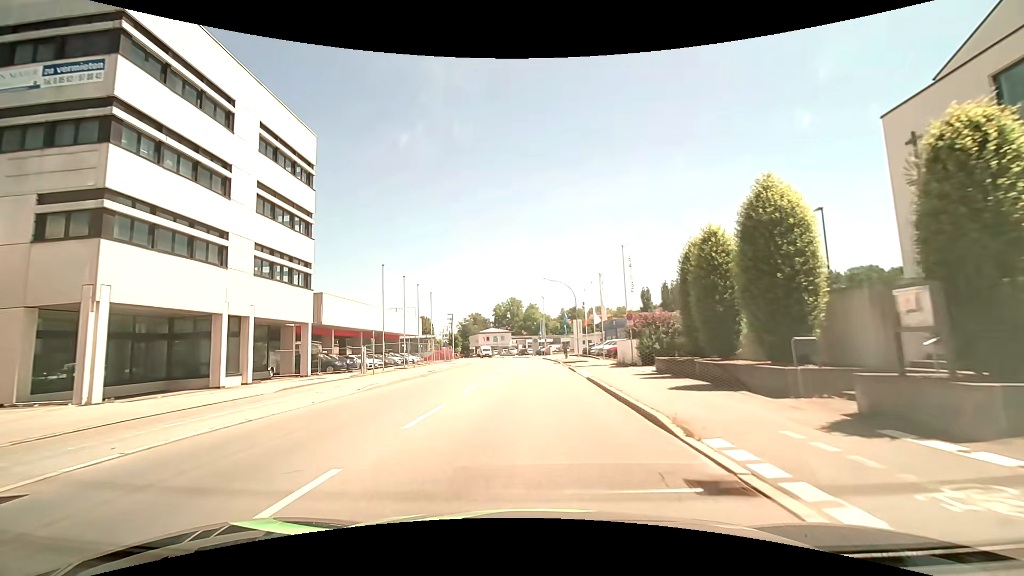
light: Day
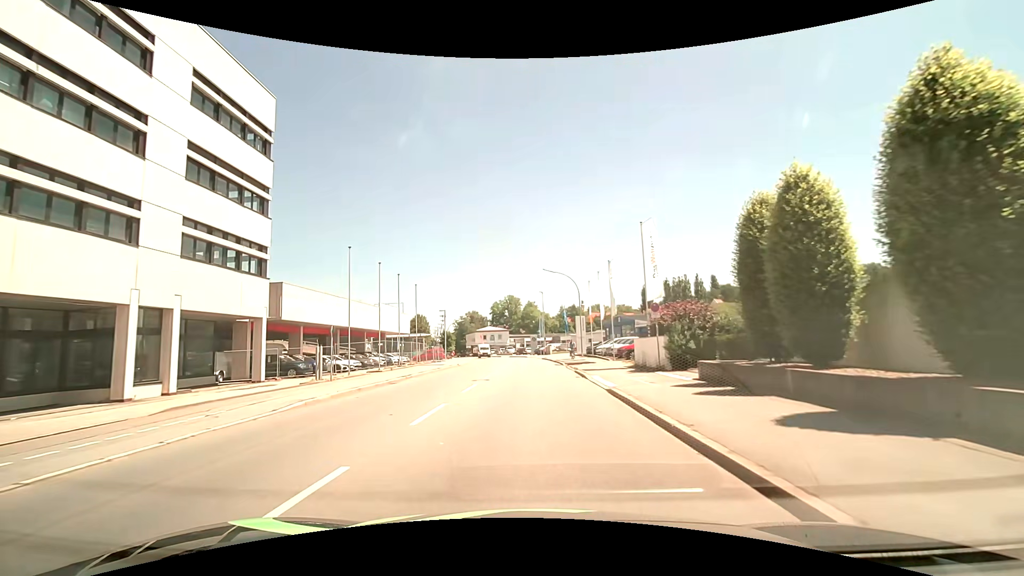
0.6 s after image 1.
(0.0, +6.0) m; 0°
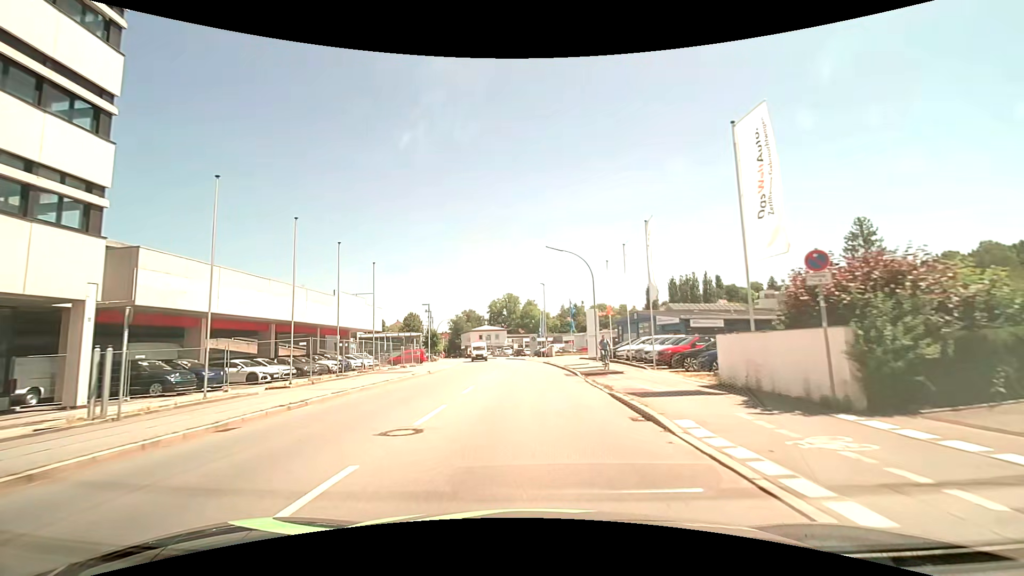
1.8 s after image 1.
(0.0, +12.1) m; 0°
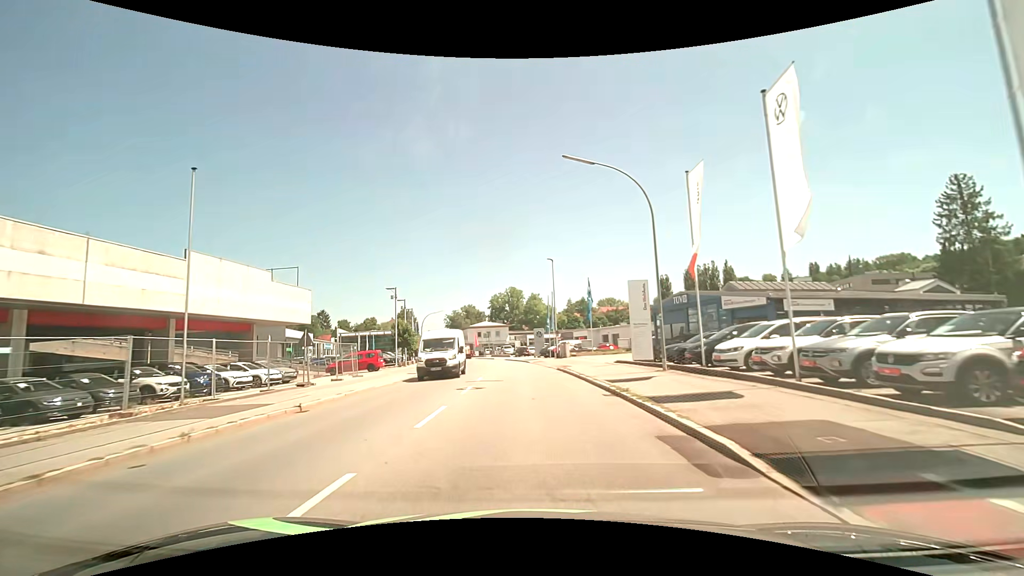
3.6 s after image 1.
(-0.2, +18.5) m; 0°
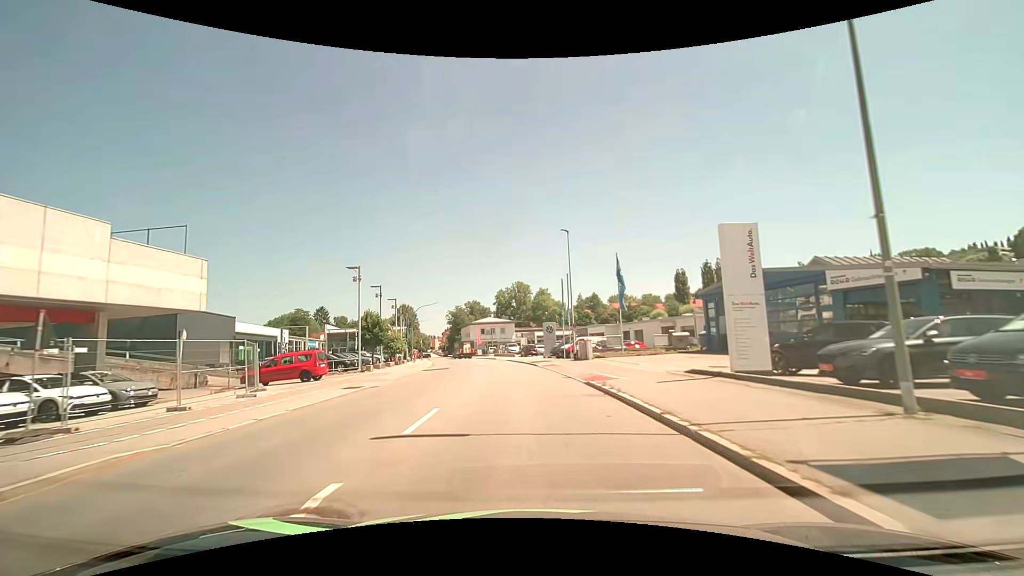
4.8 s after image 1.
(-0.2, +12.6) m; -1°
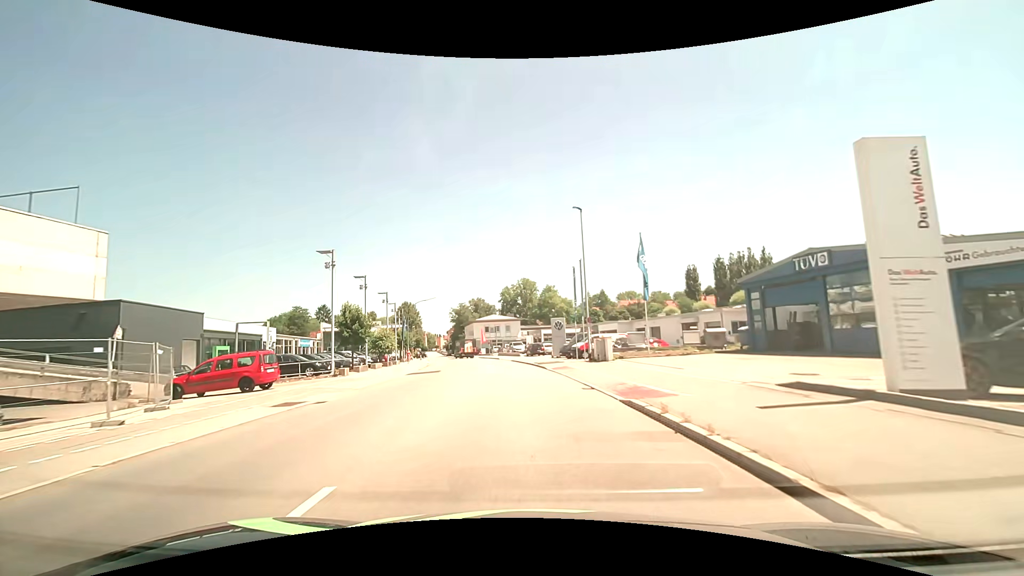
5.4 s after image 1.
(0.0, +6.1) m; -1°
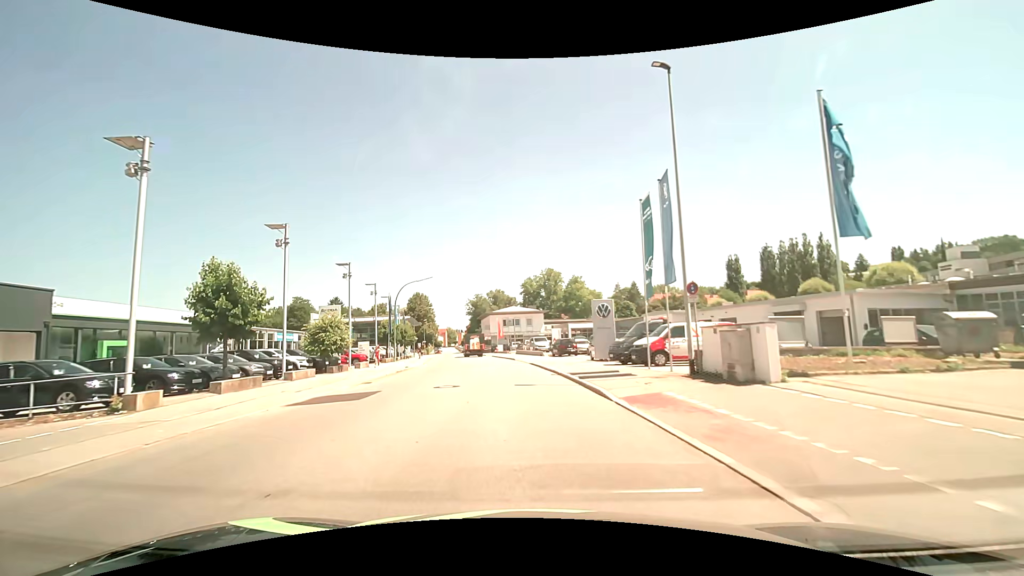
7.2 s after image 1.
(-0.4, +17.1) m; -3°
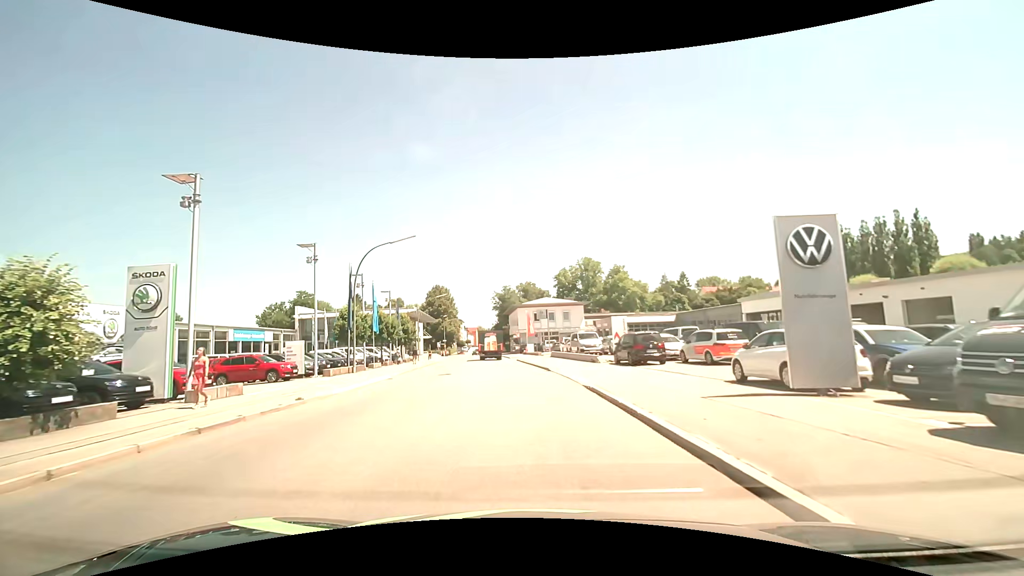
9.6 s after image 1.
(-0.7, +20.1) m; -4°
(0, +10) (-1, +20) (-2, +30) (-3, +40) (-4, +50) (-5, +60) (-6, +70) (-7, +80) (-8, +90) (-9, +100) m
